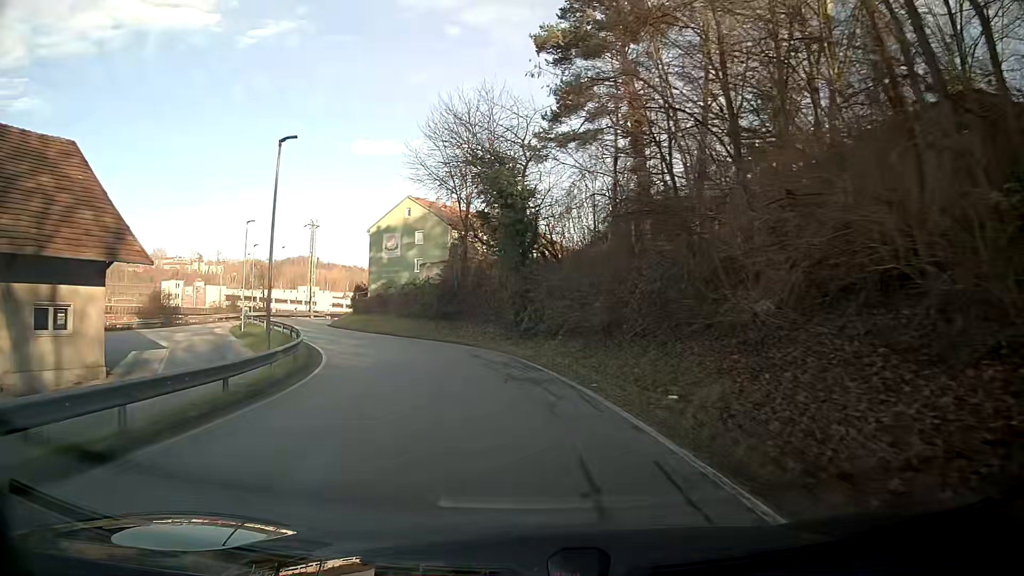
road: residential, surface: asphalt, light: Day
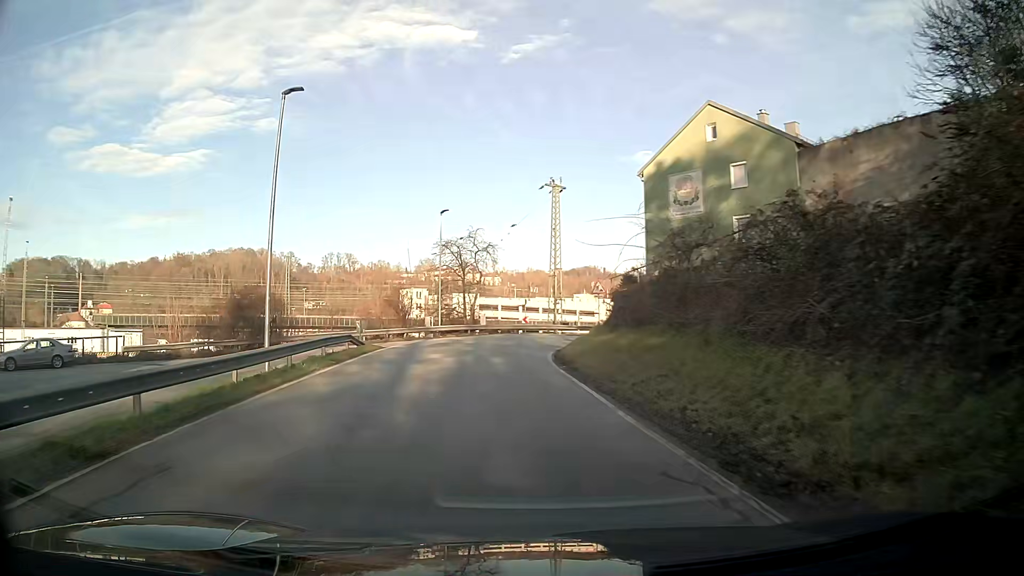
(-7.1, +32.4) m; -24°
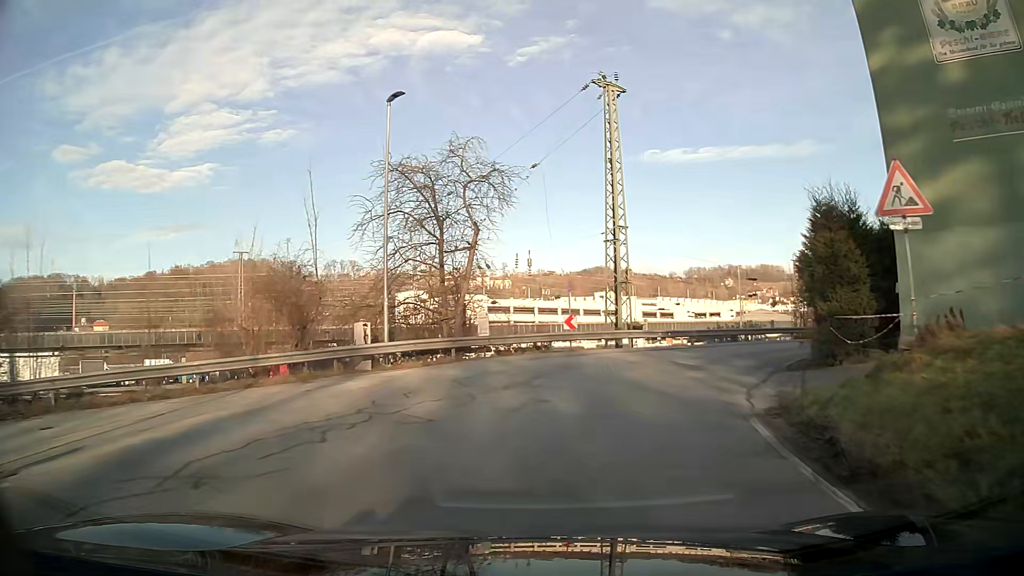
(-0.7, +24.3) m; +4°
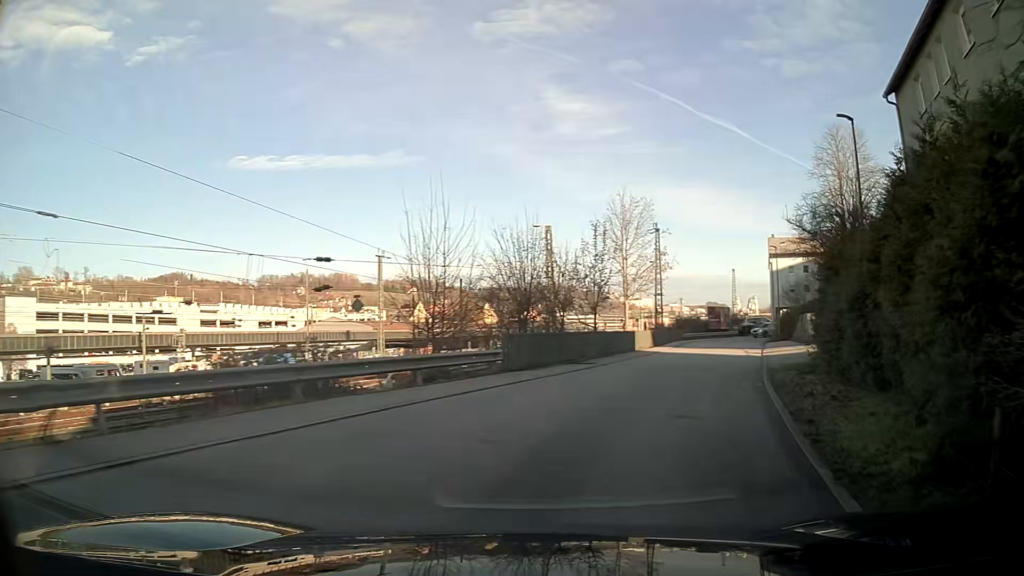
(+6.1, +20.3) m; +37°
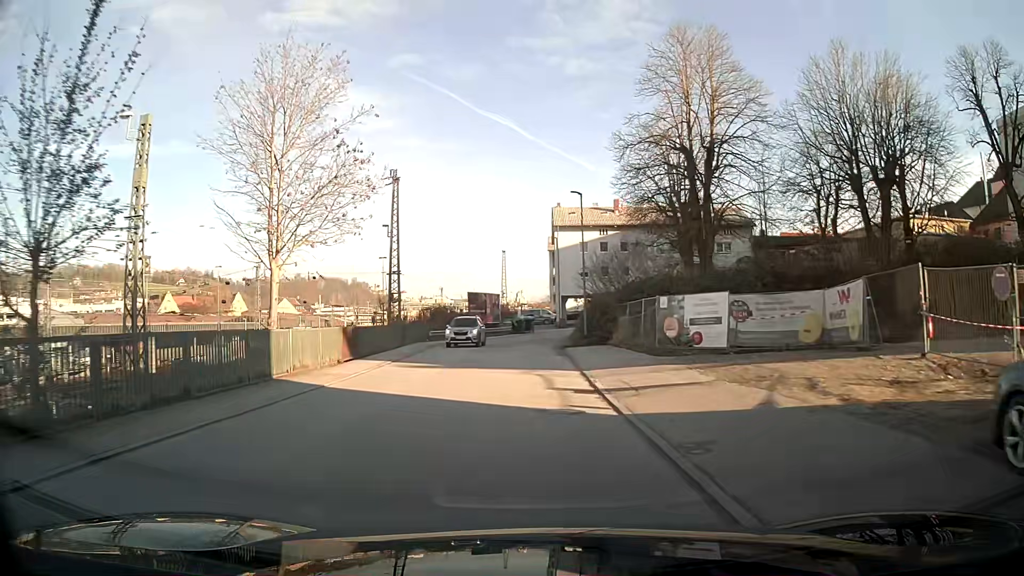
(+4.7, +22.7) m; +16°
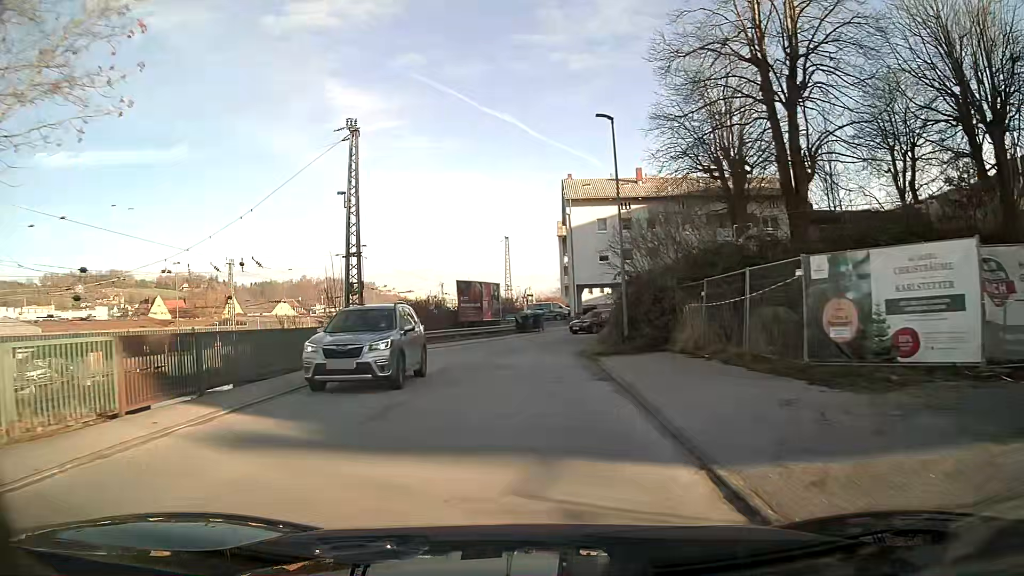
(0.0, +13.1) m; -1°
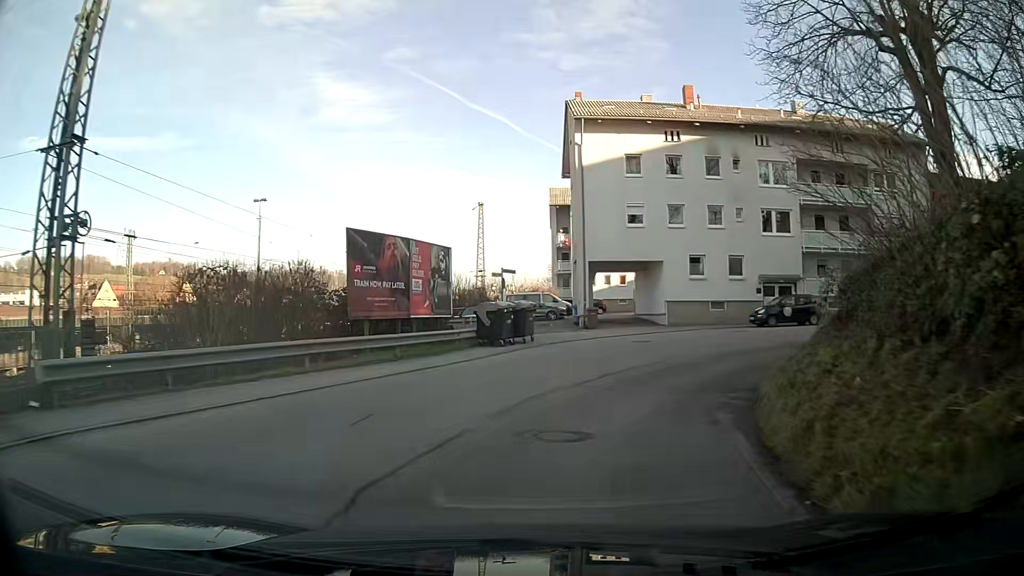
(+0.2, +23.5) m; +5°
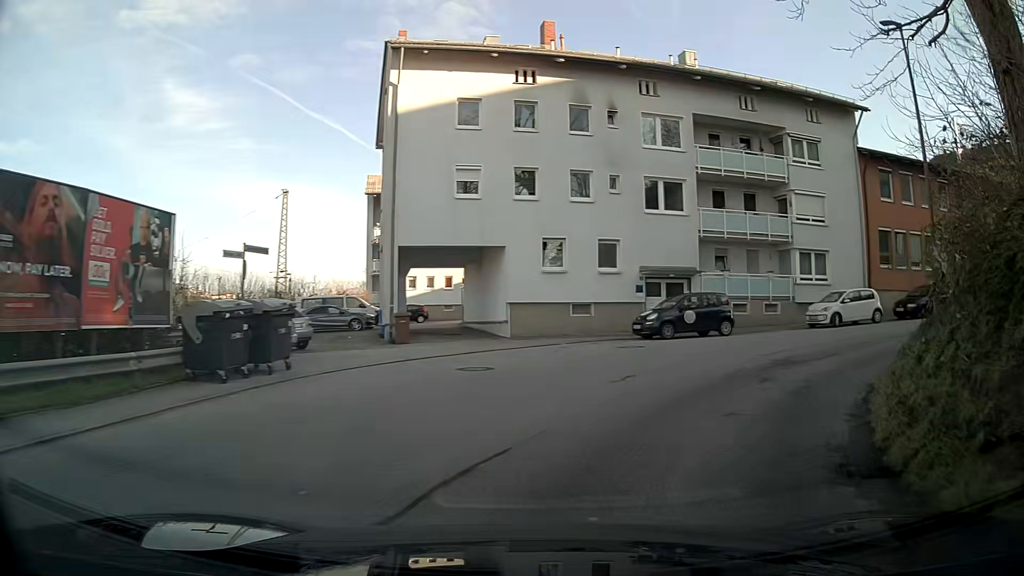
(+1.3, +10.2) m; +16°
